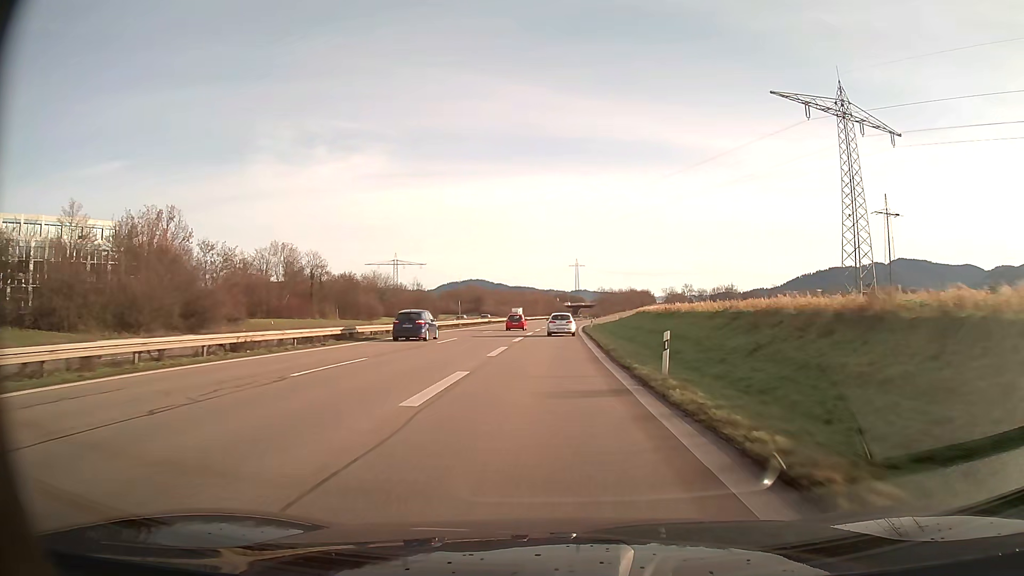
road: trunk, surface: asphalt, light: Day
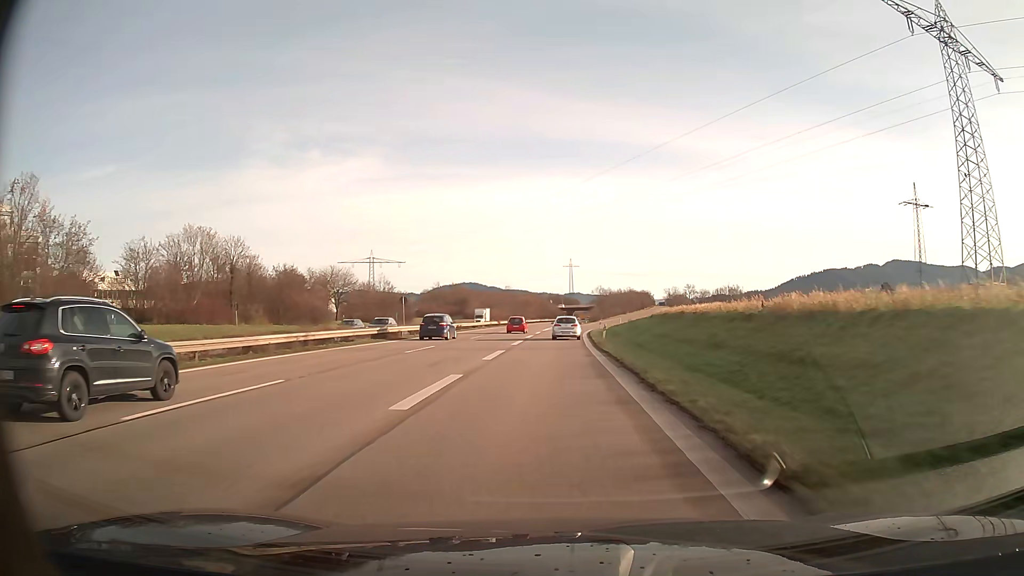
(+0.1, +24.3) m; +1°
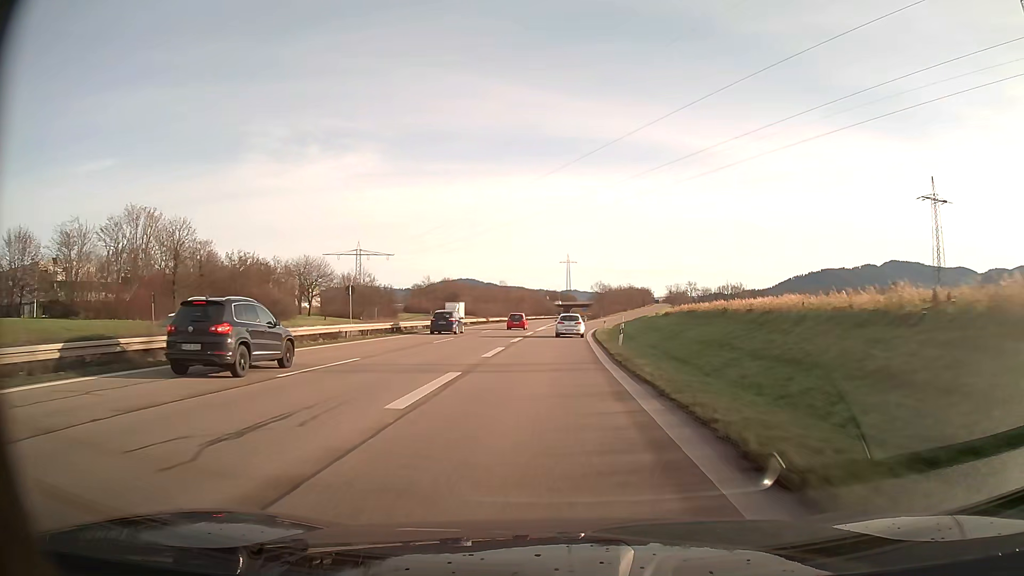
(0.0, +12.2) m; +1°
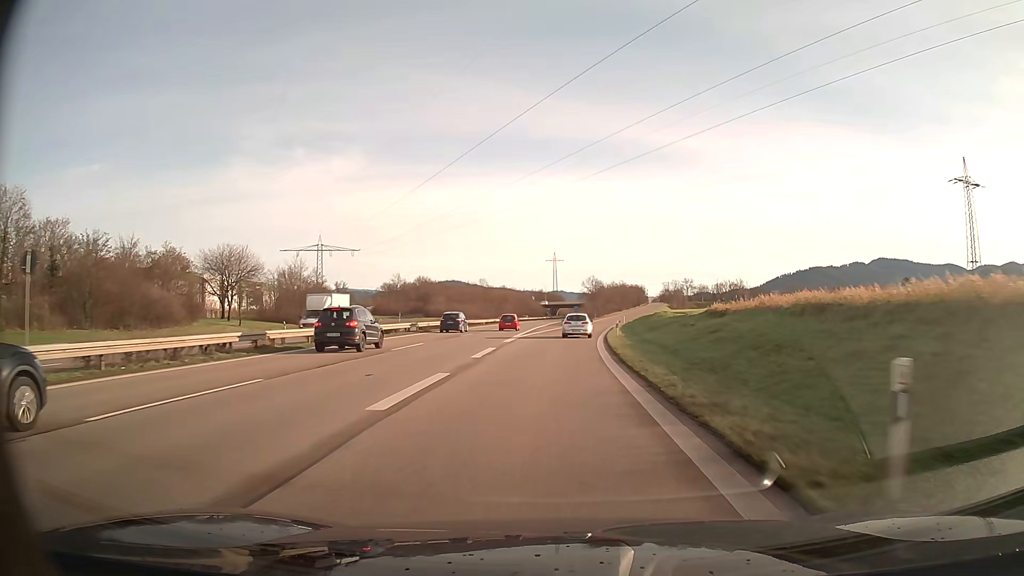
(+0.2, +24.4) m; +1°
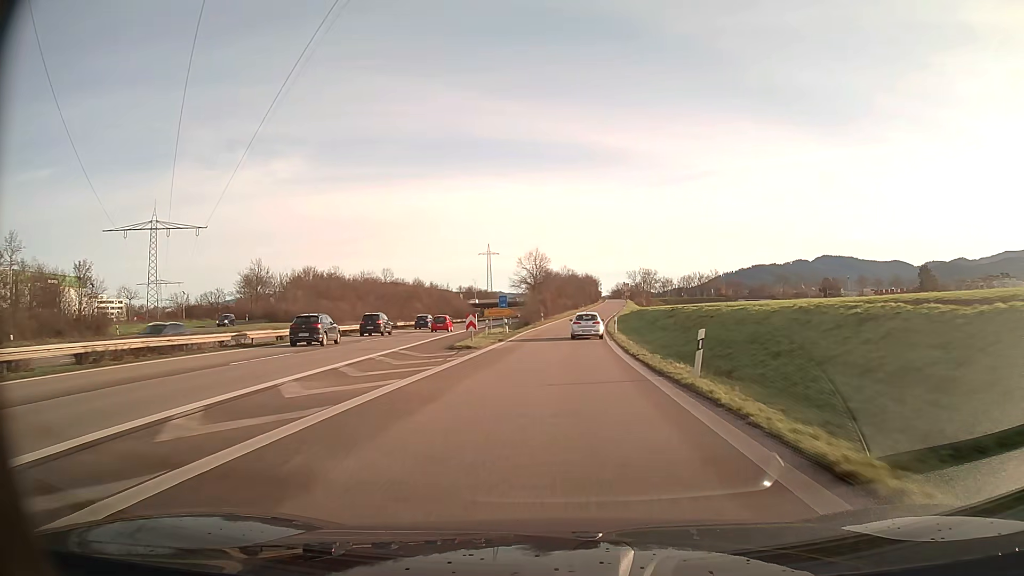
(+2.8, +60.4) m; +5°
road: trunk_link
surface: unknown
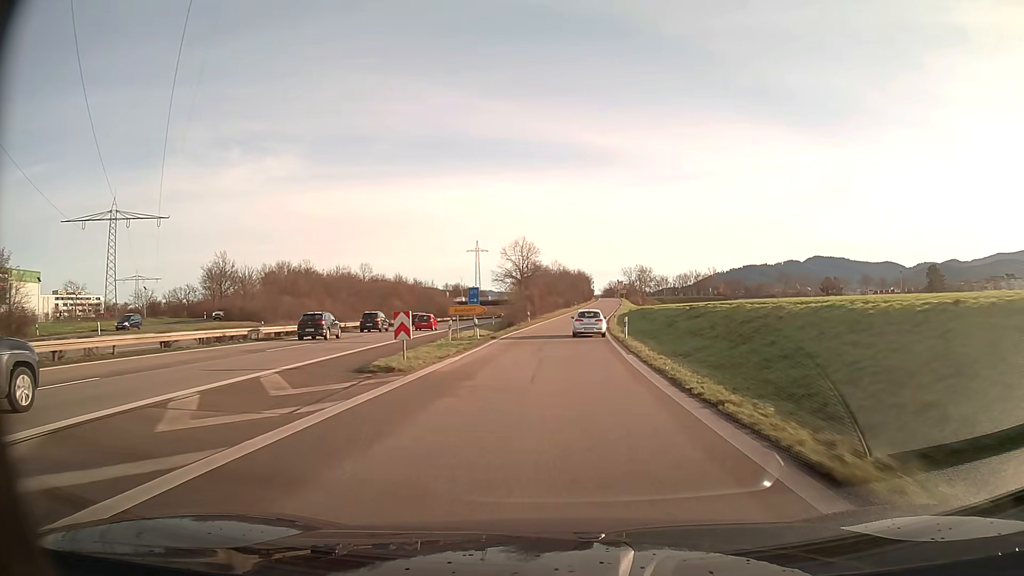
(+0.1, +12.0) m; +1°
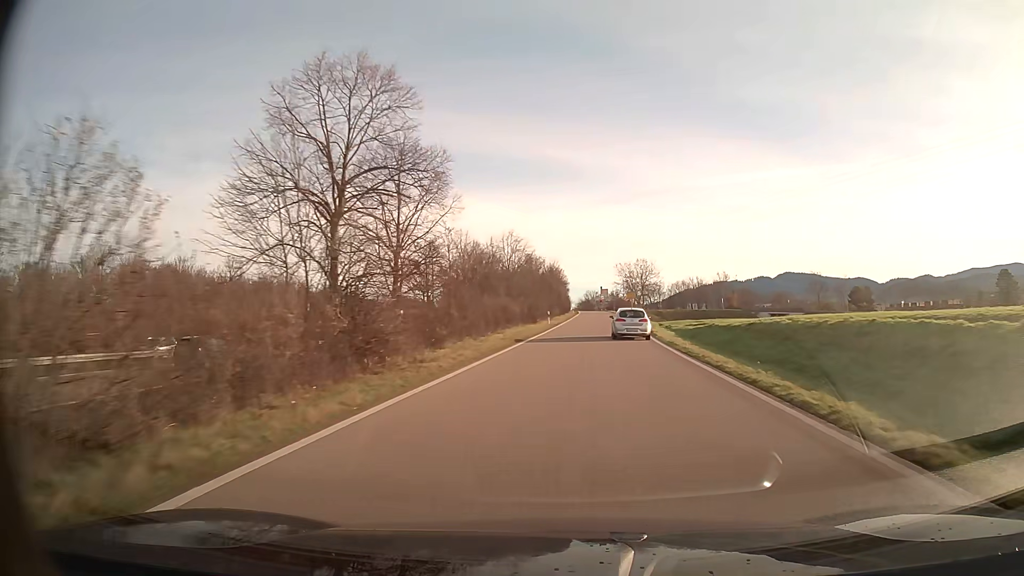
(+1.3, +57.3) m; +3°
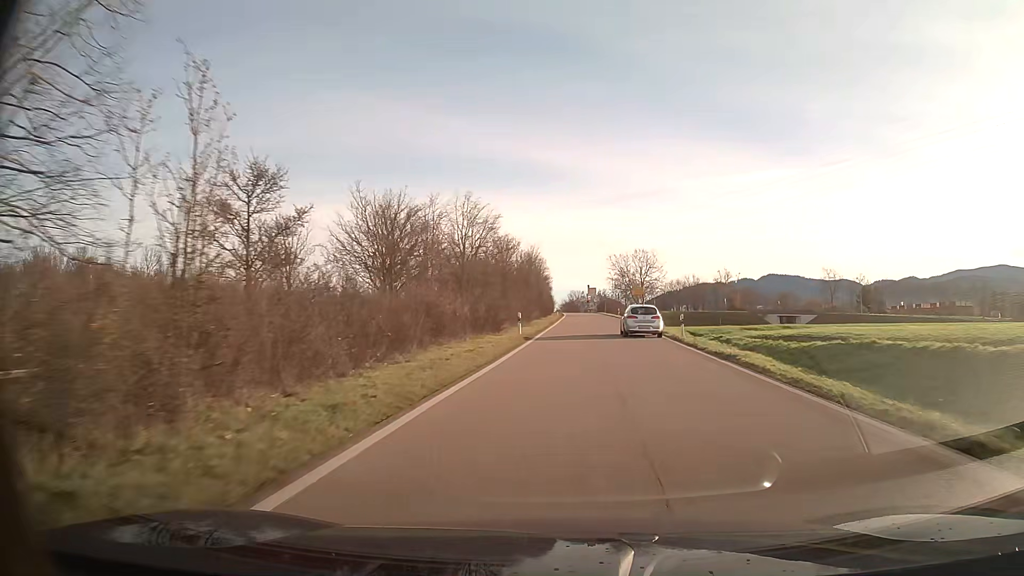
(+0.3, +20.3) m; +2°
(0, +10) (0, +20) (+1, +30) (+1, +40) (+1, +50) (+2, +60) (+2, +70) (+2, +80) (+2, +90) (+2, +100) m
